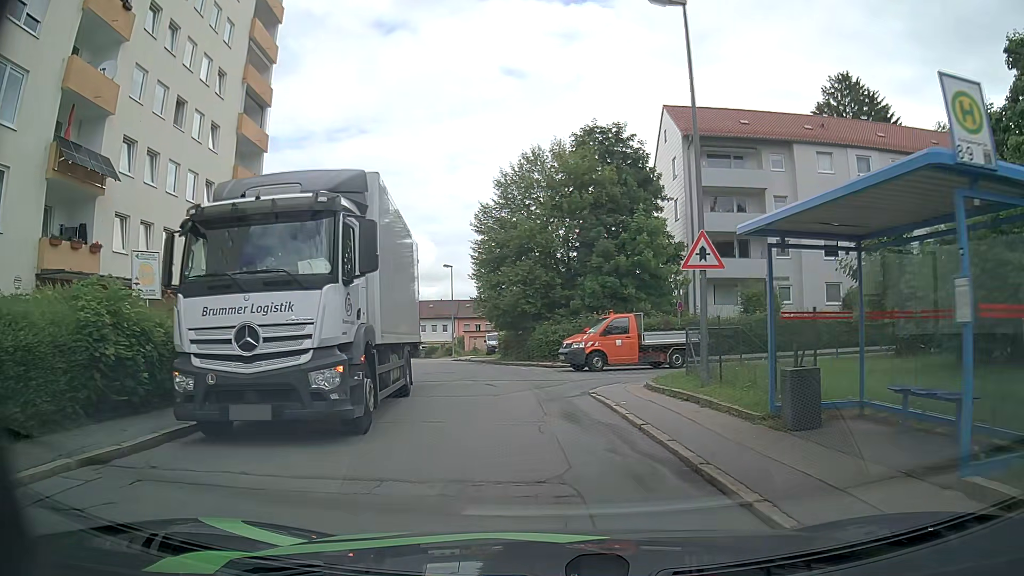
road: residential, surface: asphalt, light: Day
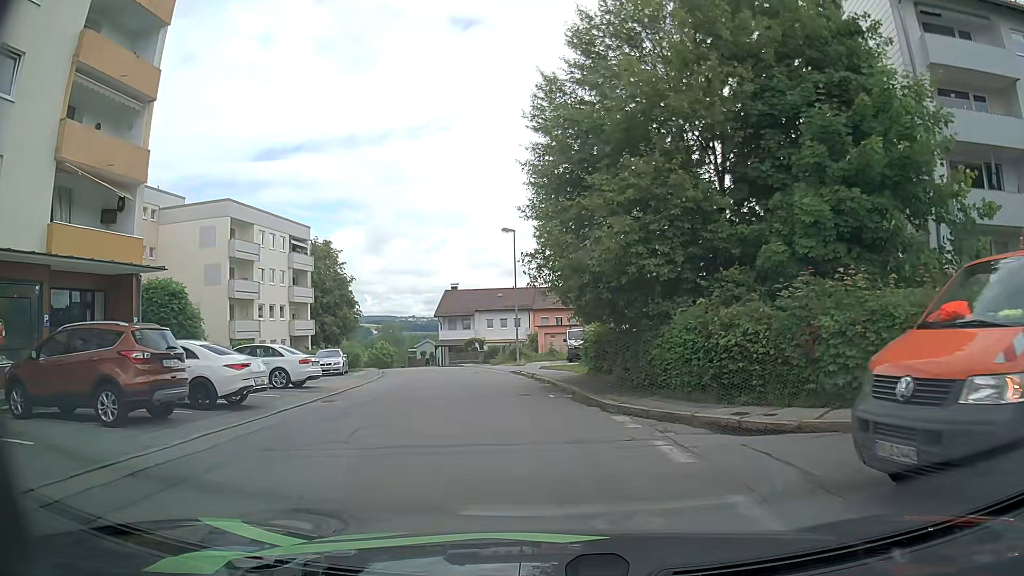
(-1.5, +18.8) m; -9°
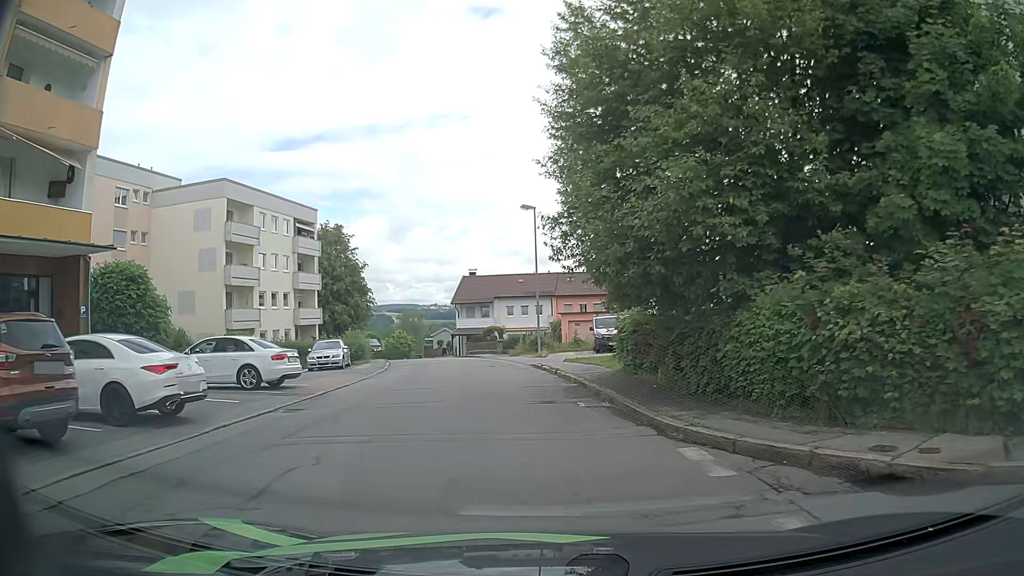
(0.0, +3.9) m; 0°
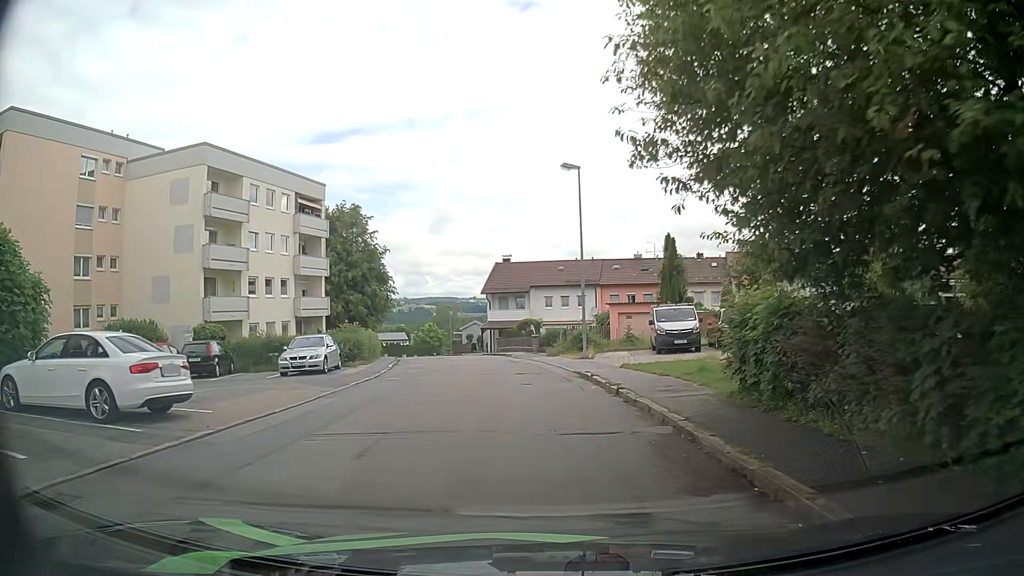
(-0.4, +7.9) m; -4°
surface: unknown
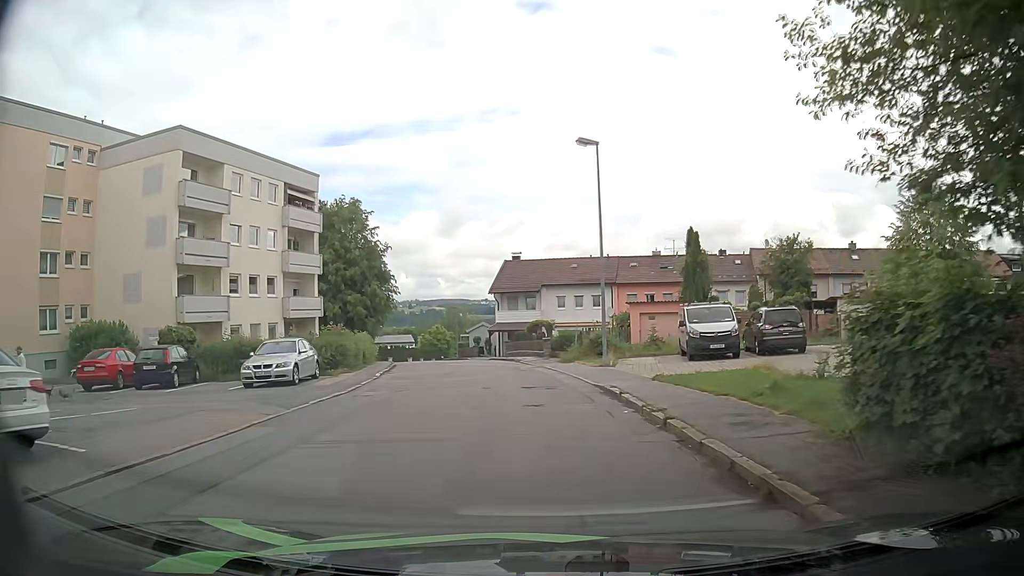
(0.0, +4.1) m; -1°
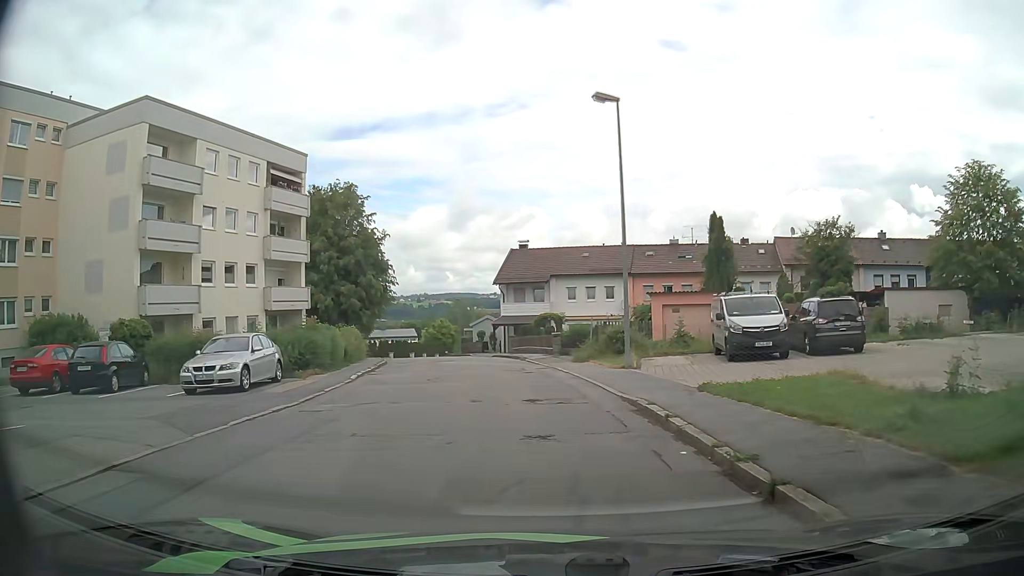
(0.0, +4.2) m; +1°
